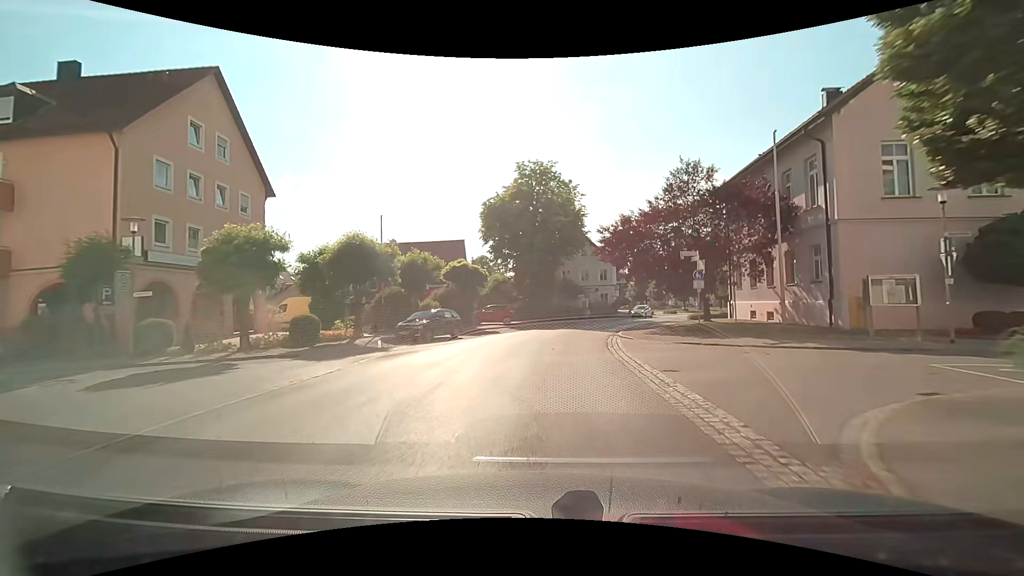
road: tertiary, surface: asphalt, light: Day
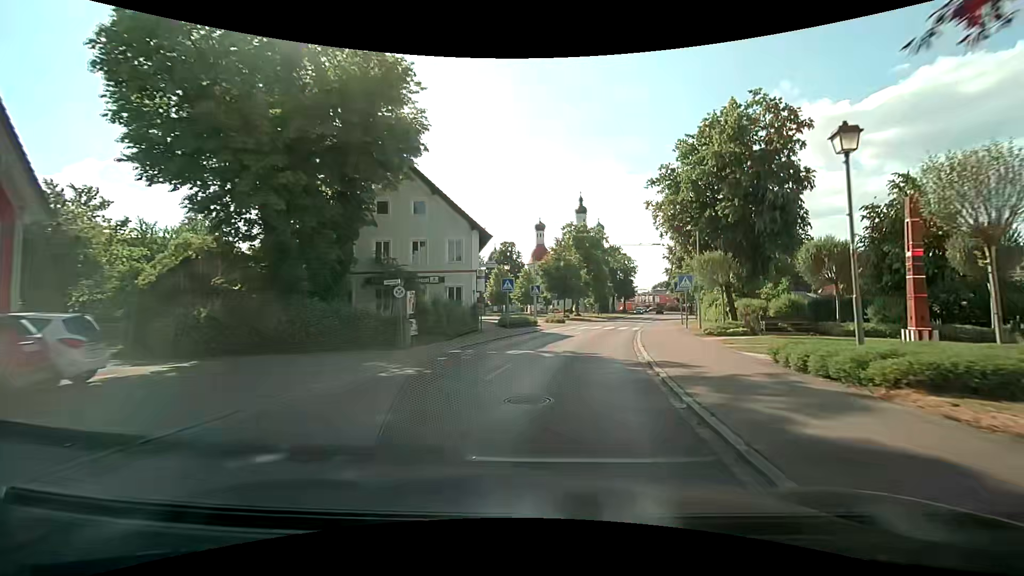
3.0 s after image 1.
(+3.5, +31.9) m; +16°
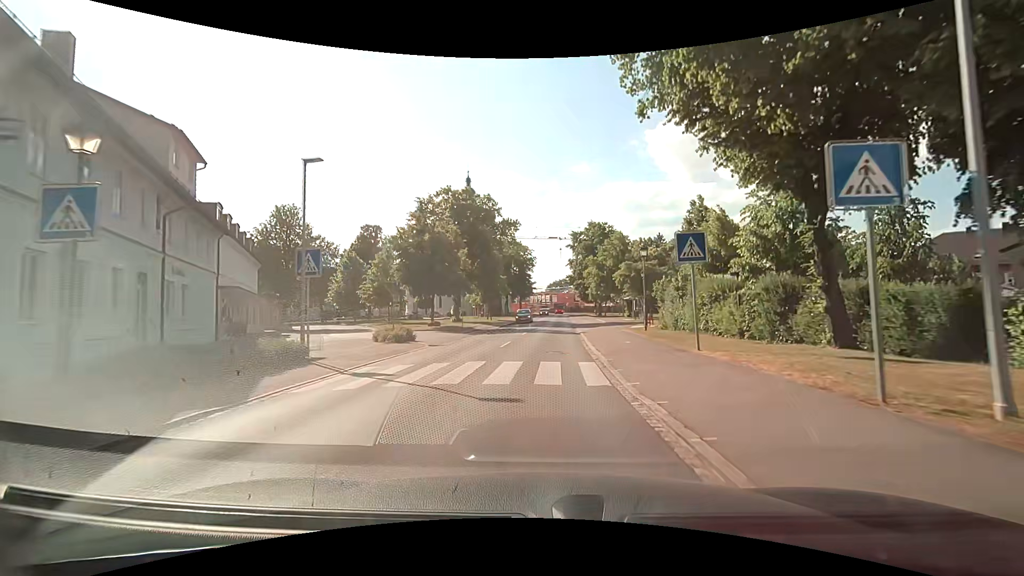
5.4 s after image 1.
(+3.5, +26.2) m; +12°
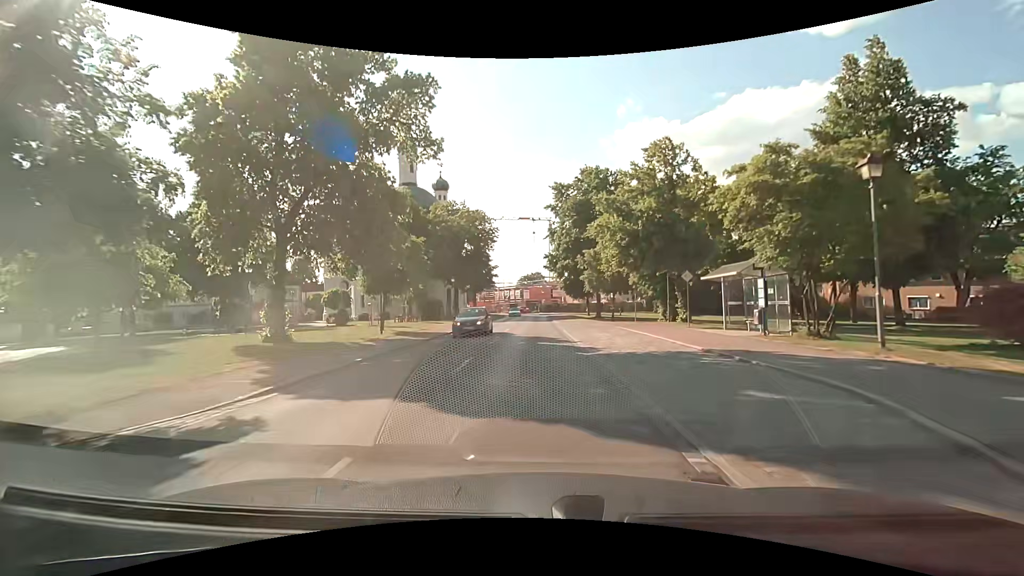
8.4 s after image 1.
(+1.3, +35.1) m; +4°
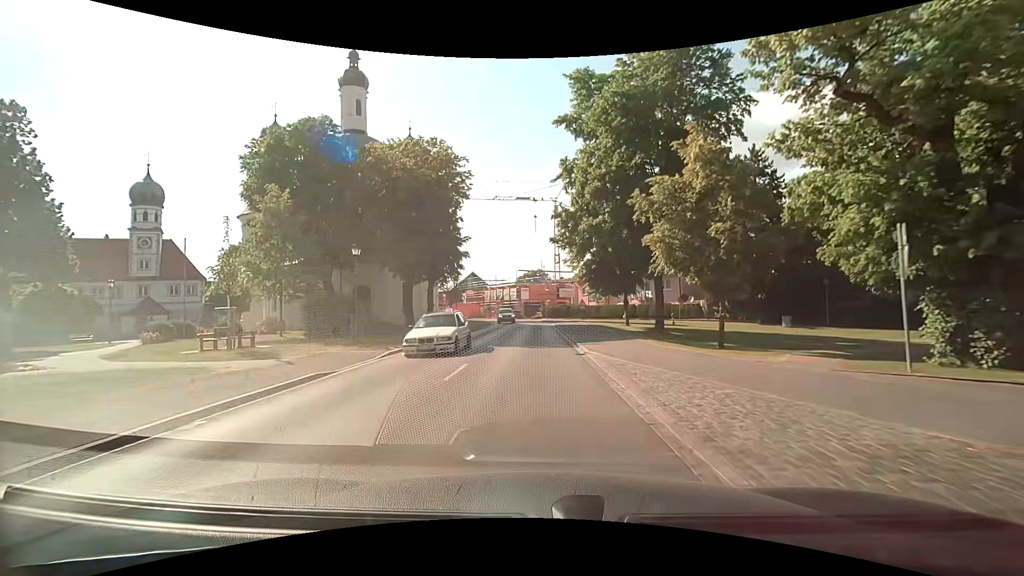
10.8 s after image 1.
(-0.1, +28.2) m; 0°
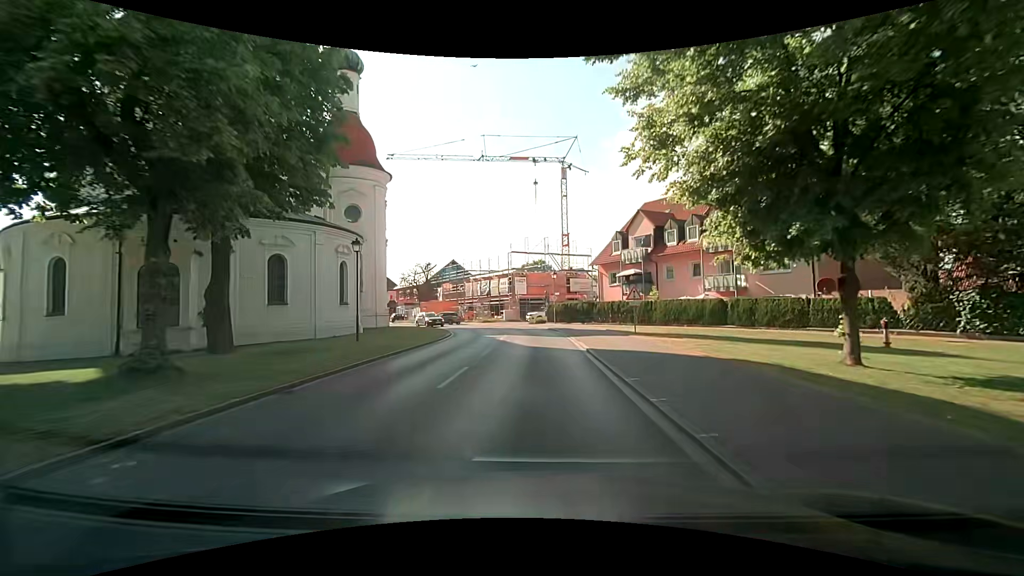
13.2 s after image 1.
(-0.2, +27.8) m; 0°
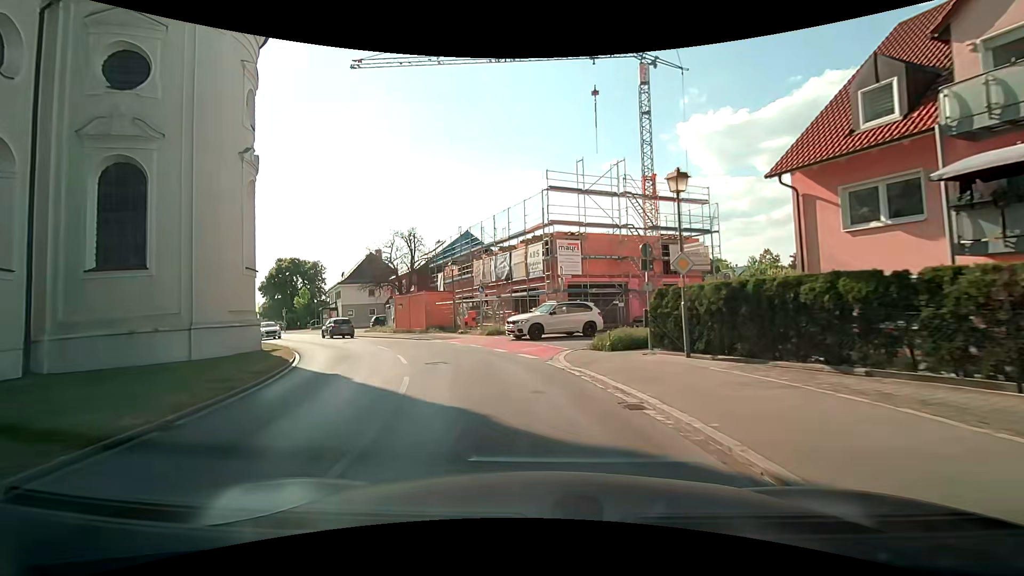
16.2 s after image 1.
(-0.3, +31.3) m; -6°
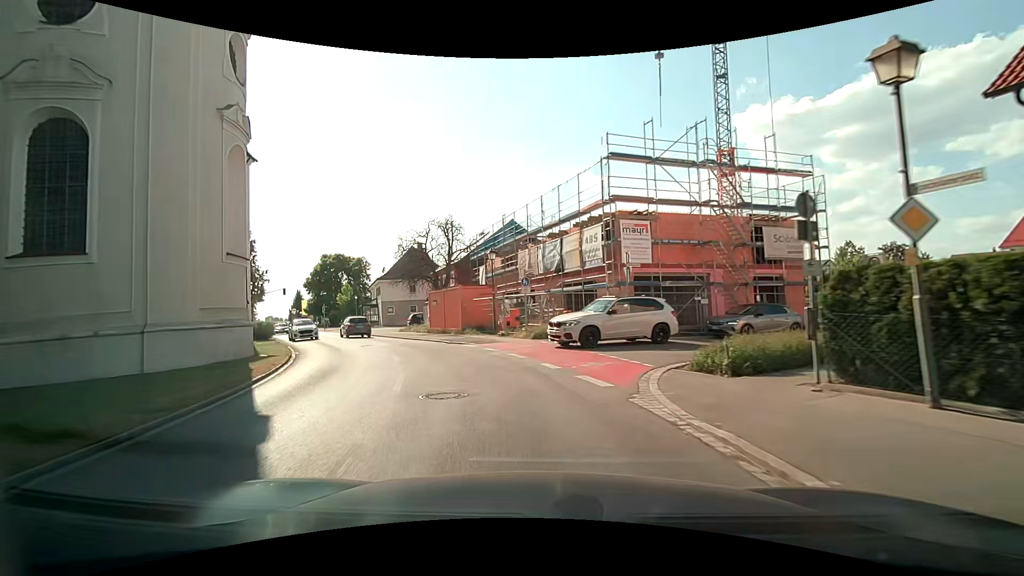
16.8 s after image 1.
(-0.2, +5.5) m; -5°
(-1, +10) (-4, +20) (-8, +28) (-13, +37) (-18, +46) (-24, +54) (-29, +63) (-34, +71) (-39, +80) (-44, +88) m
